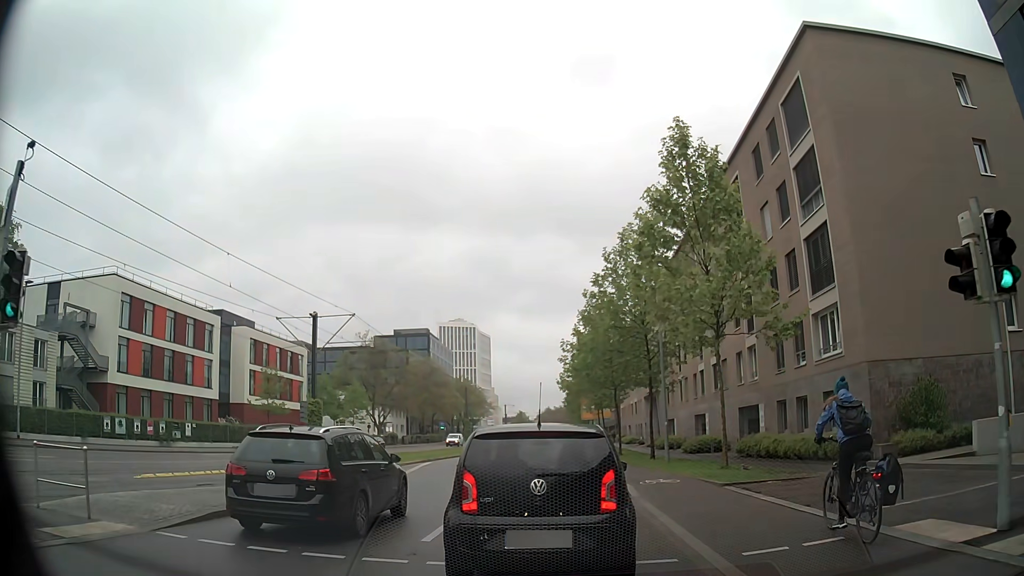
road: secondary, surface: asphalt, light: Day
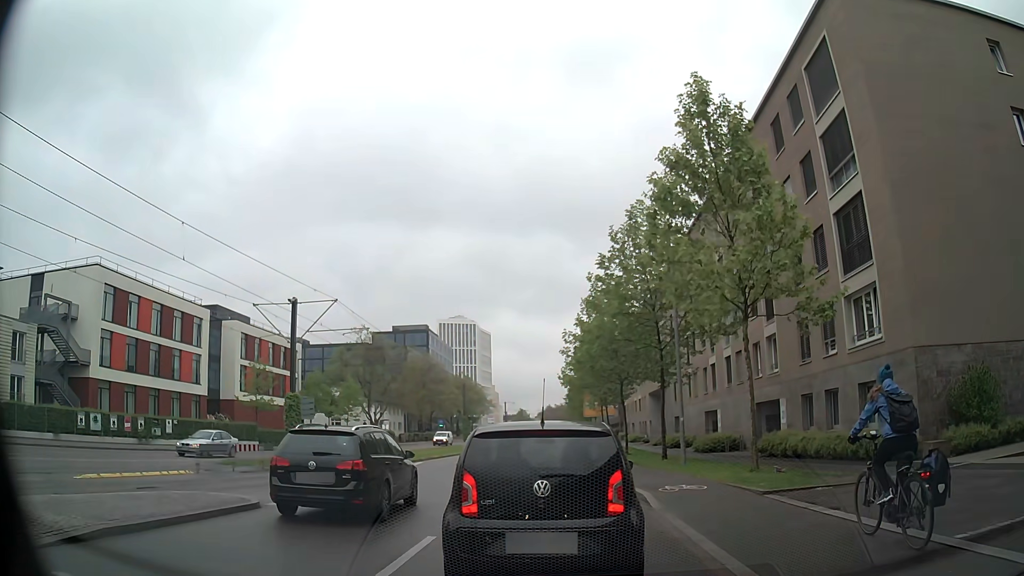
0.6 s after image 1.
(0.0, +2.9) m; +2°
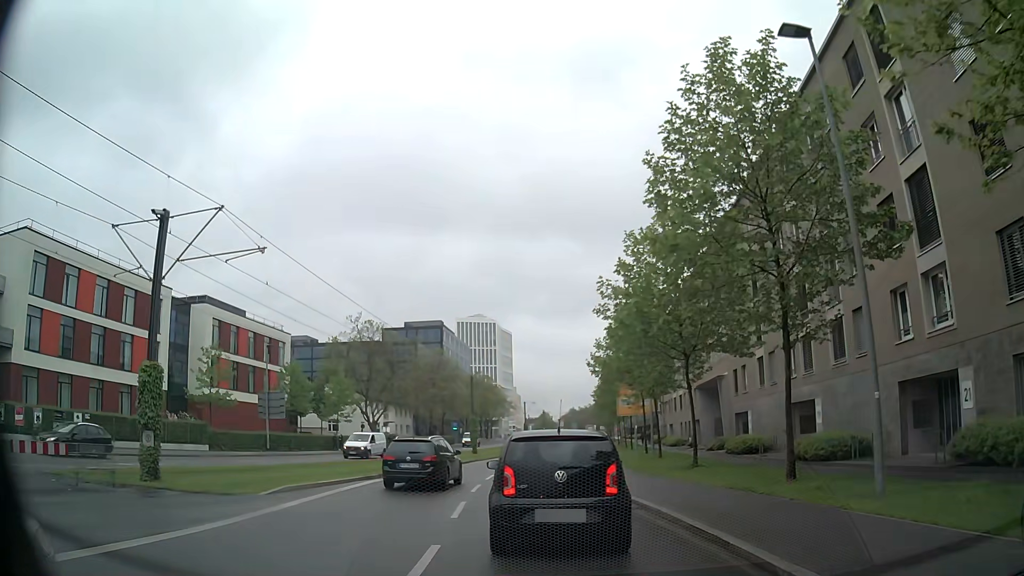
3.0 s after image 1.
(-0.5, +12.9) m; -3°
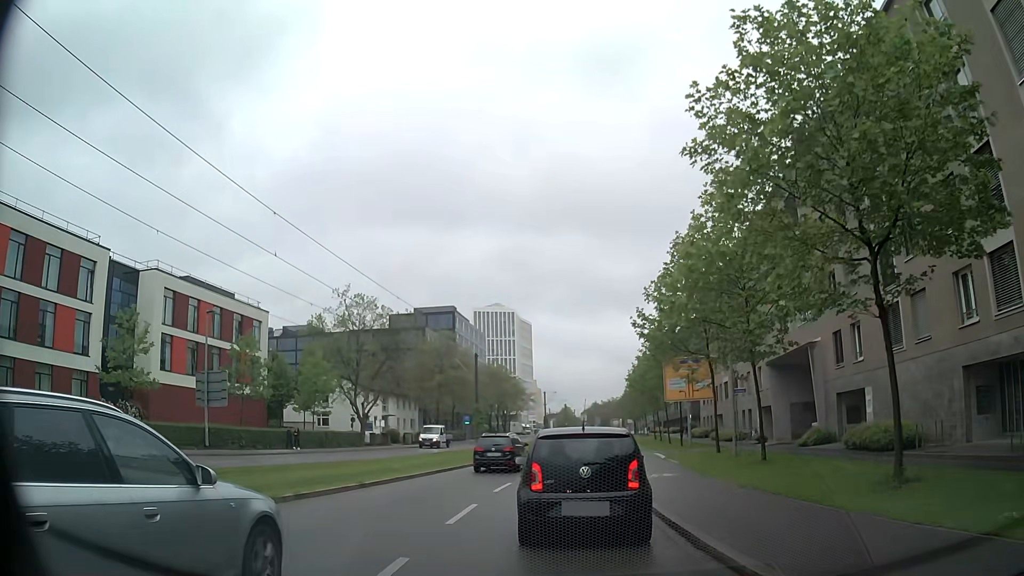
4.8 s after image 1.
(-0.3, +13.6) m; -1°
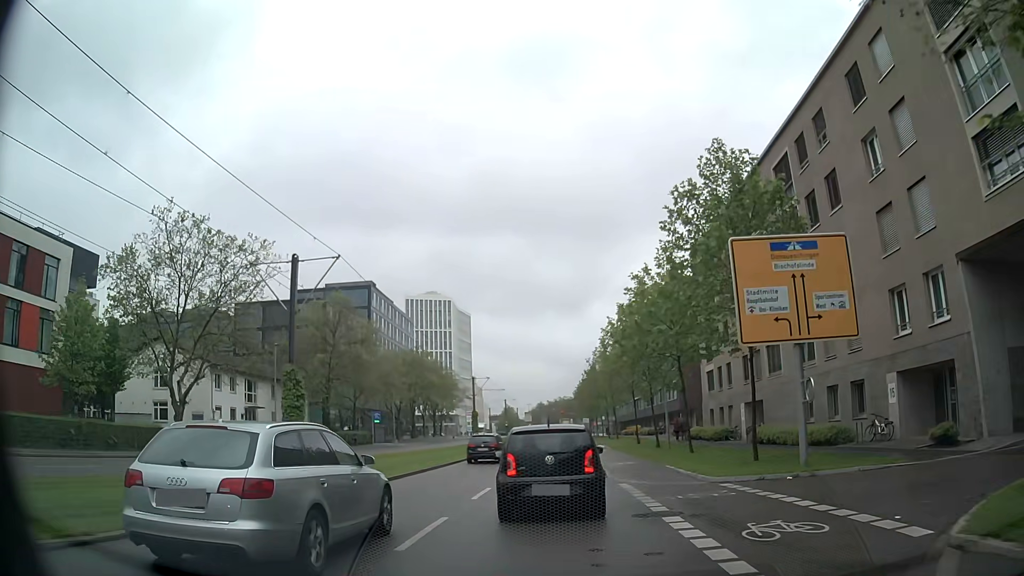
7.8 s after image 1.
(+1.0, +27.3) m; +3°
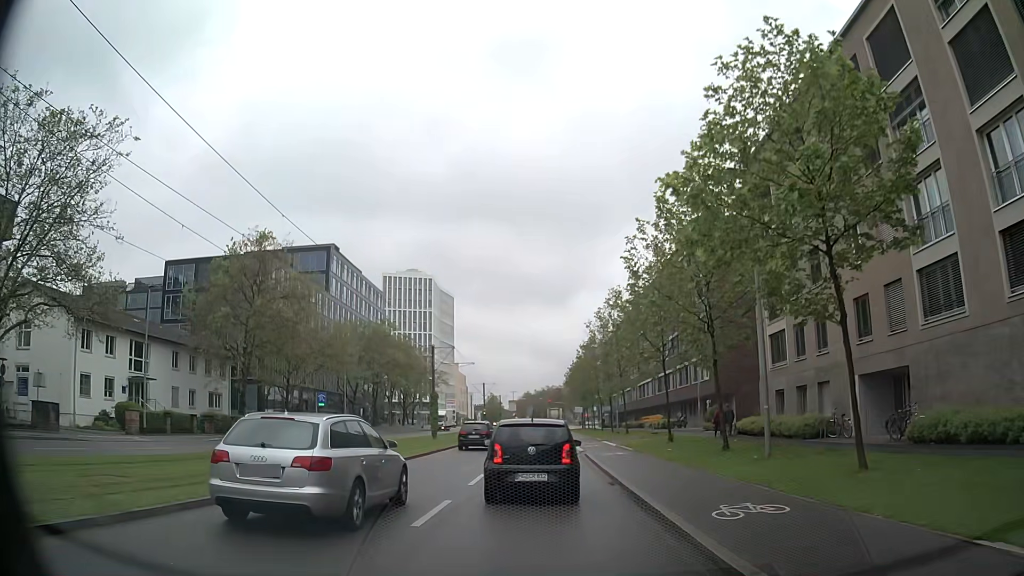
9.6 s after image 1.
(+0.3, +17.8) m; +1°
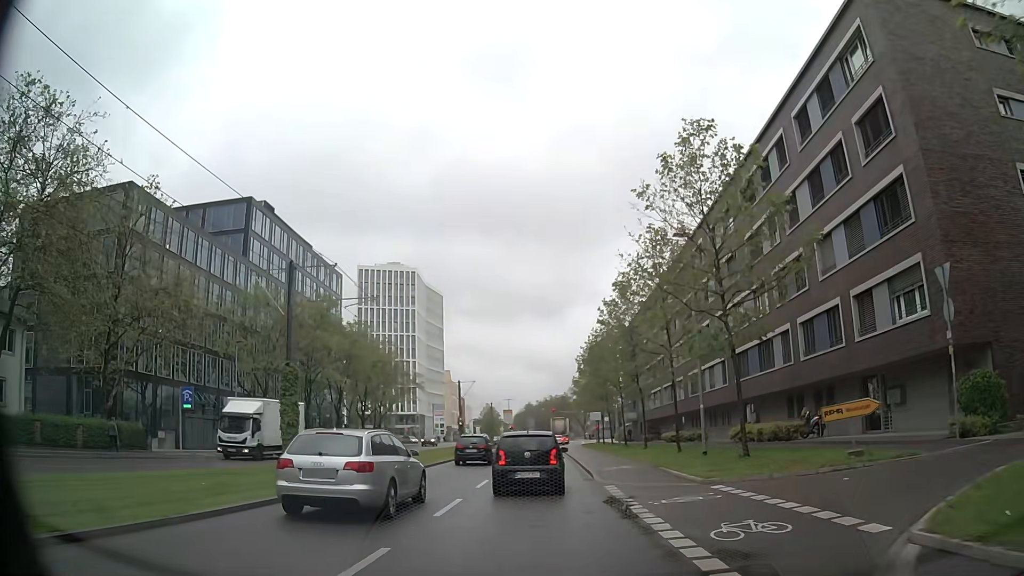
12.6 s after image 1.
(+0.5, +29.3) m; 0°
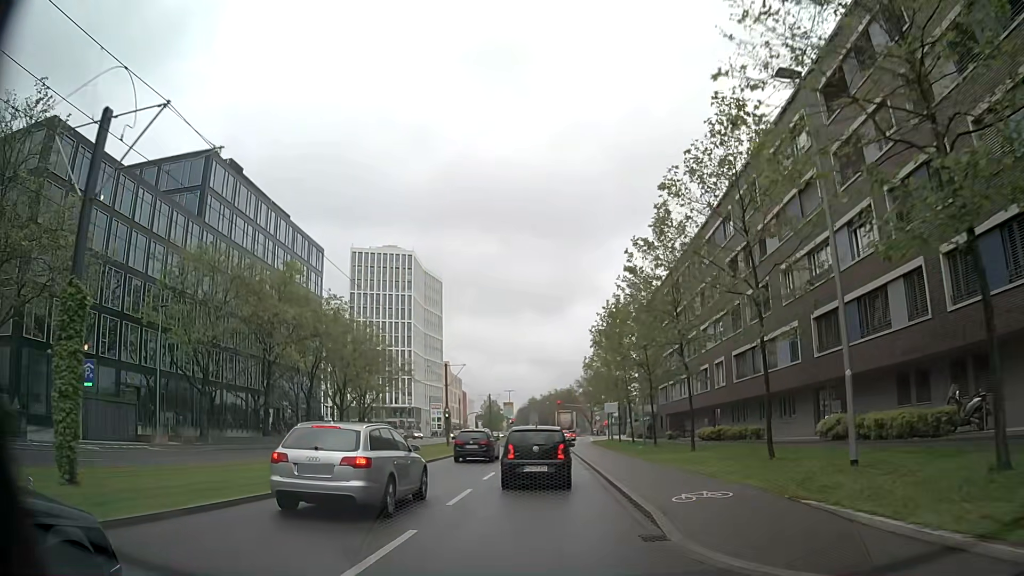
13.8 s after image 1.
(0.0, +12.0) m; 0°
